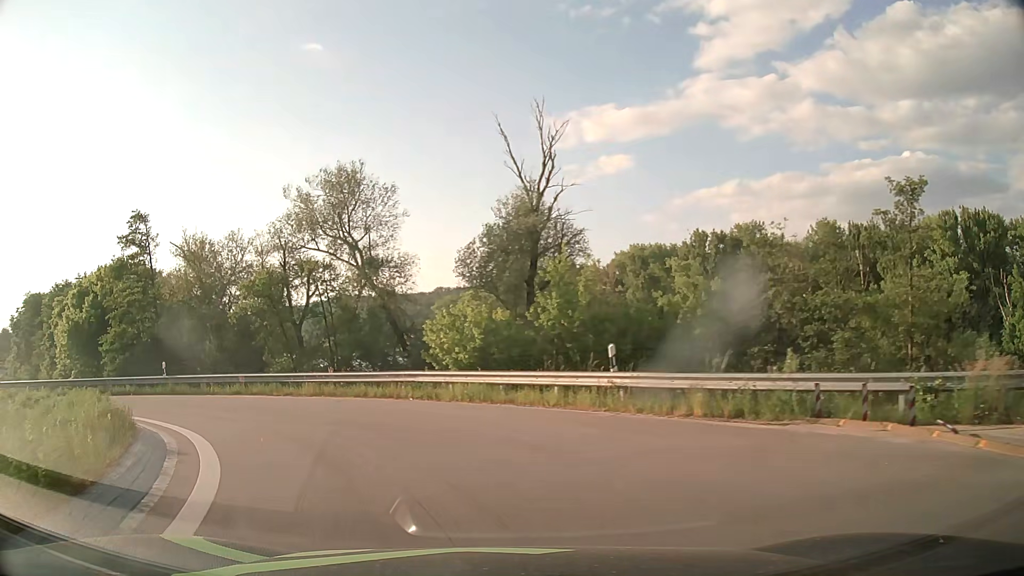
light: Day
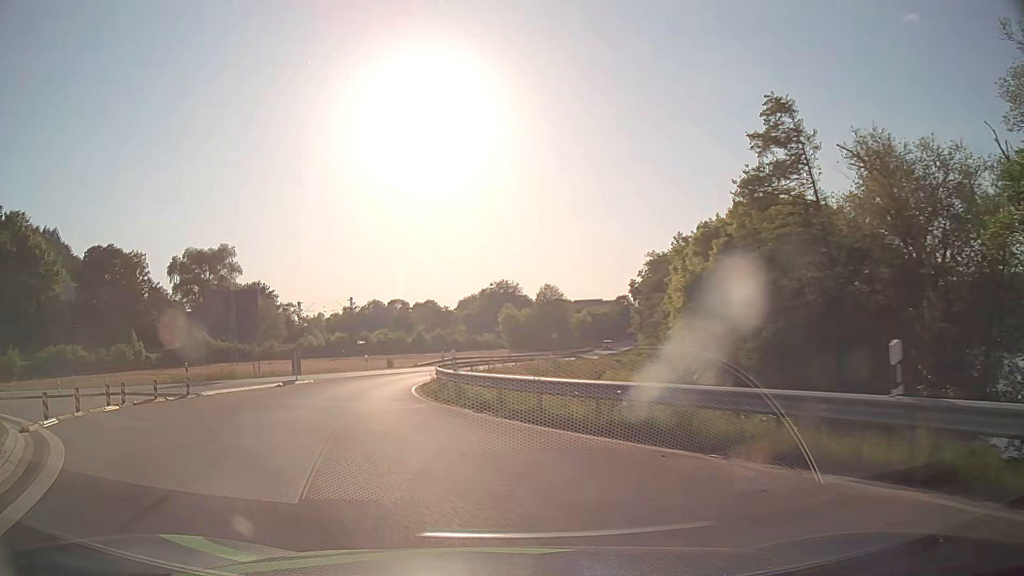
(-9.8, +19.2) m; -57°
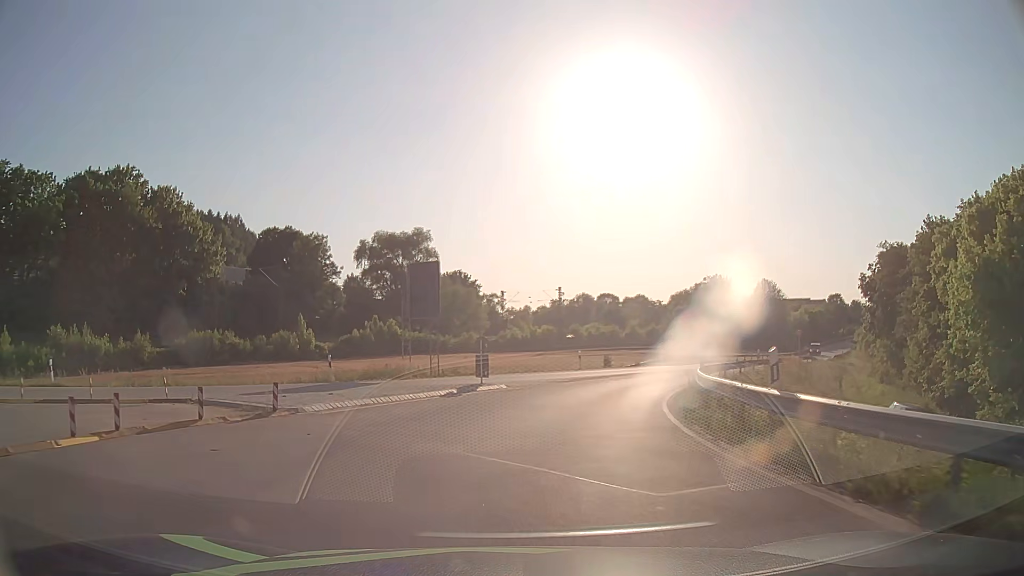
(-2.0, +9.8) m; -18°
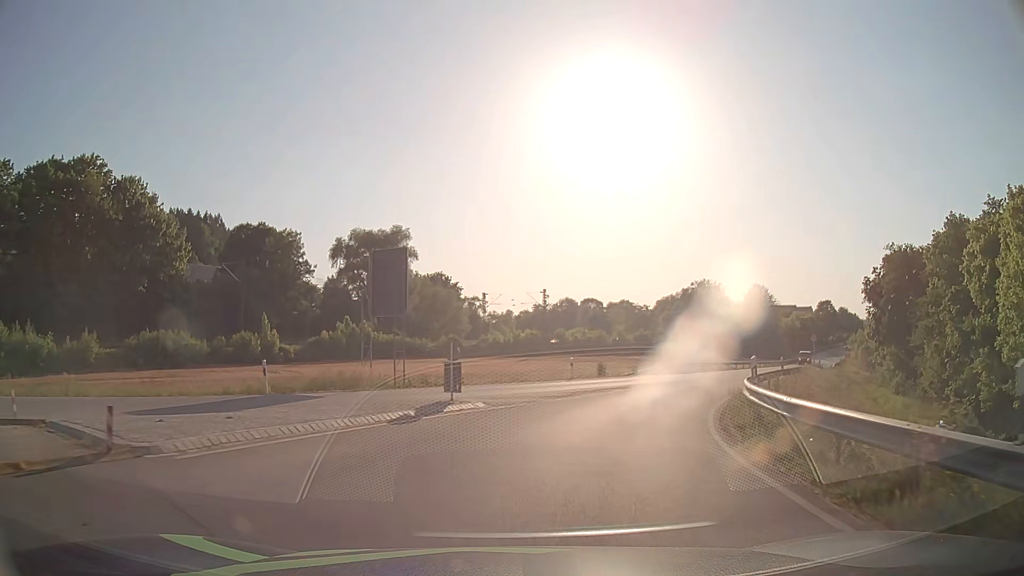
(0.0, +5.7) m; +1°
